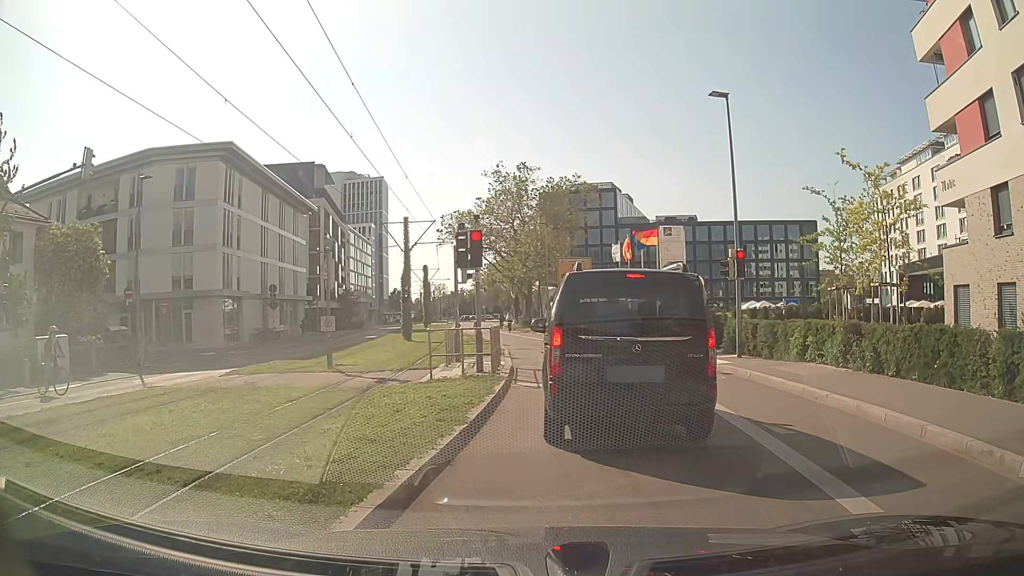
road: secondary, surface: asphalt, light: Day
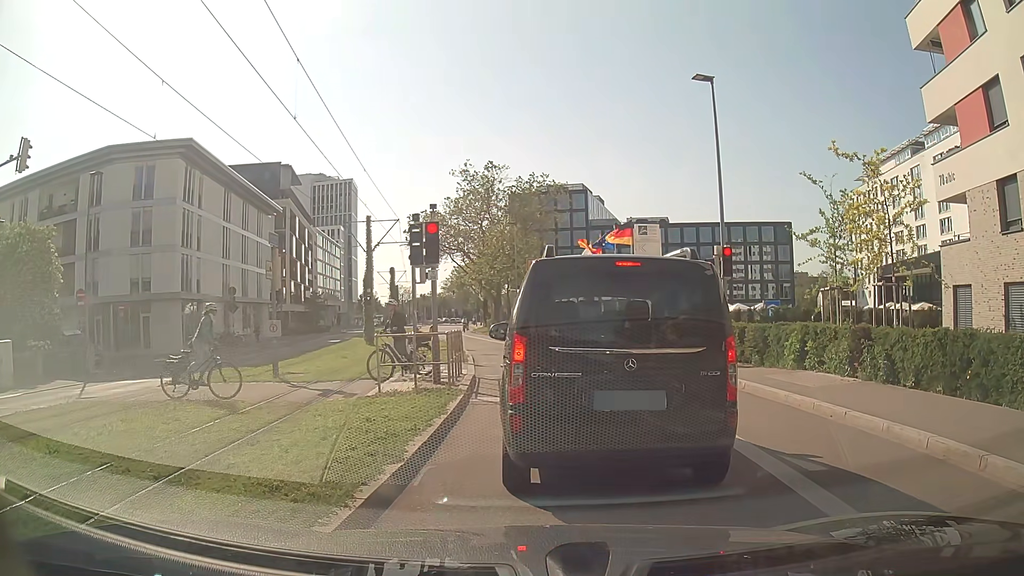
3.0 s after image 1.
(0.0, +1.7) m; 0°
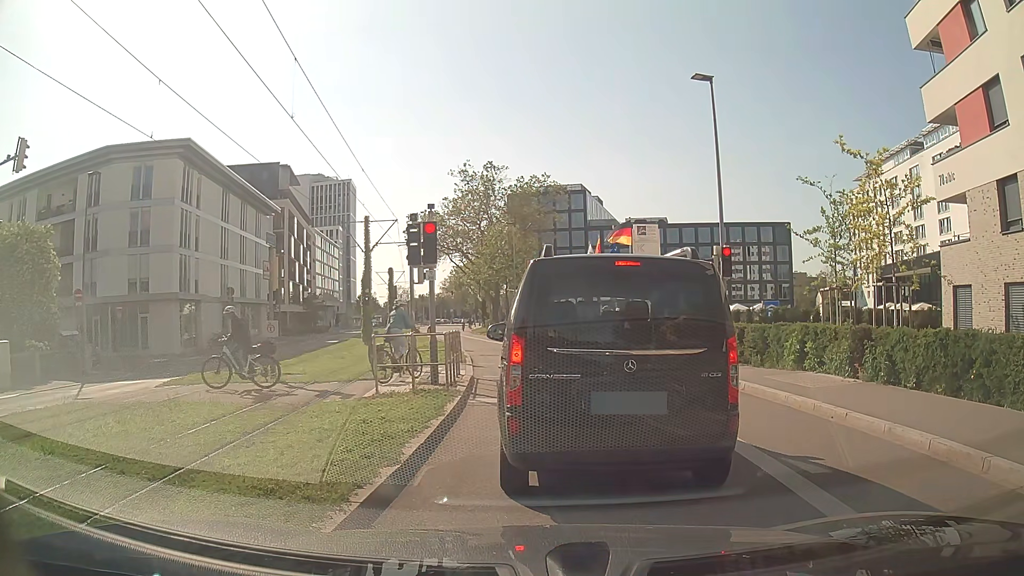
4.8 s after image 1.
(0.0, +0.1) m; 0°
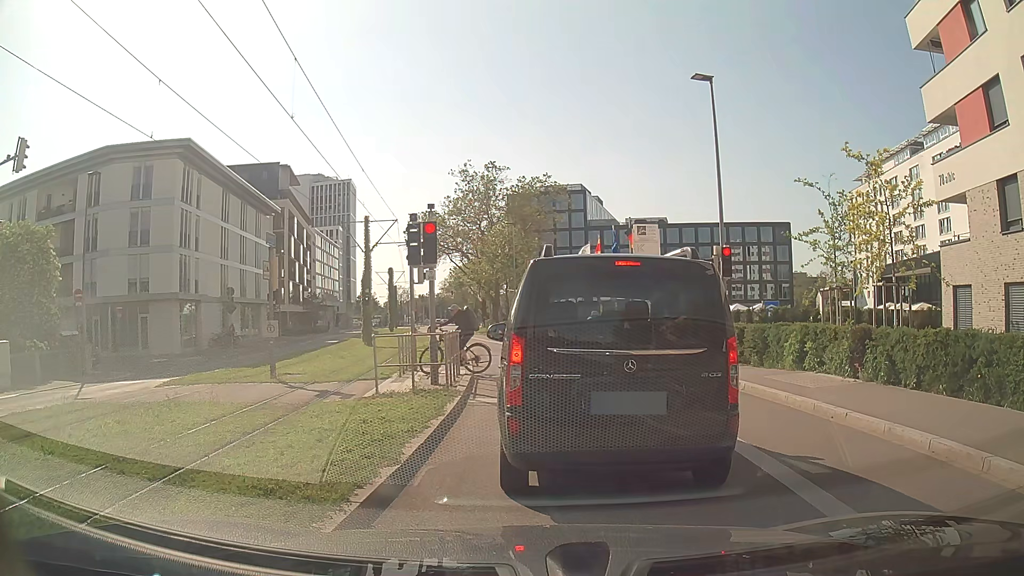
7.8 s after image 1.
(0.0, 0.0) m; 0°
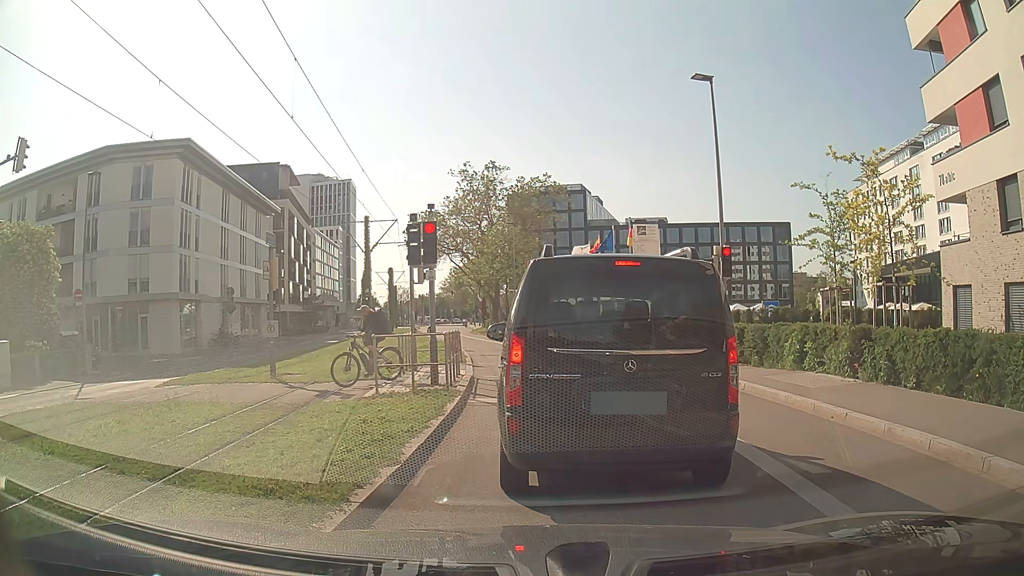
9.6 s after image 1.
(0.0, 0.0) m; 0°
